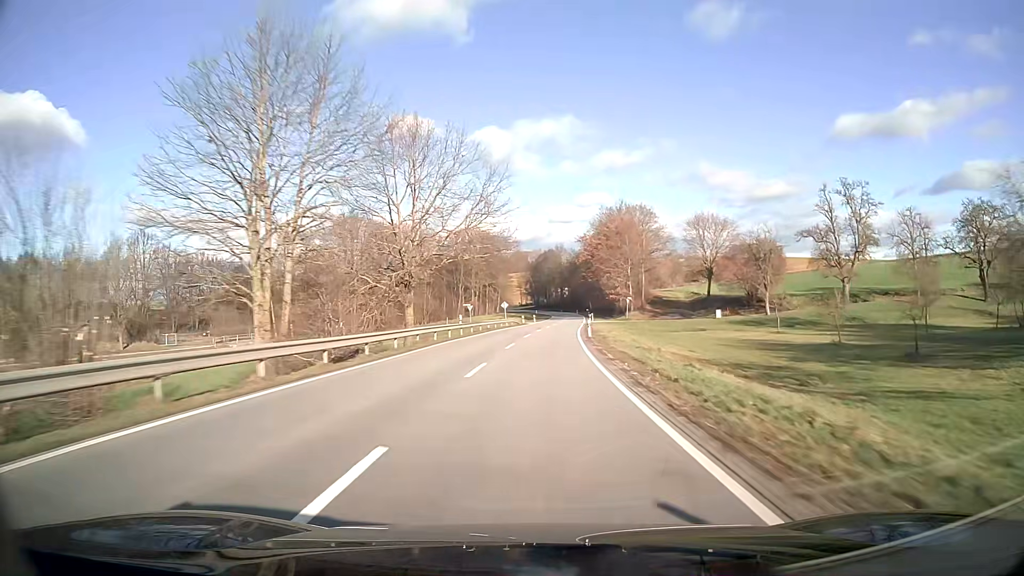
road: secondary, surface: asphalt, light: Day
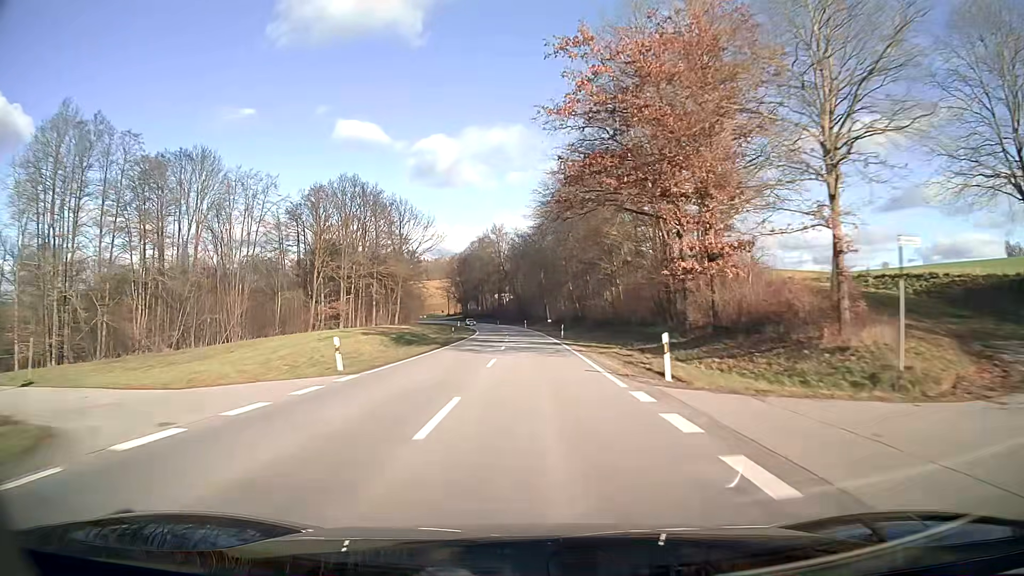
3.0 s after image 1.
(+3.6, +79.0) m; +4°
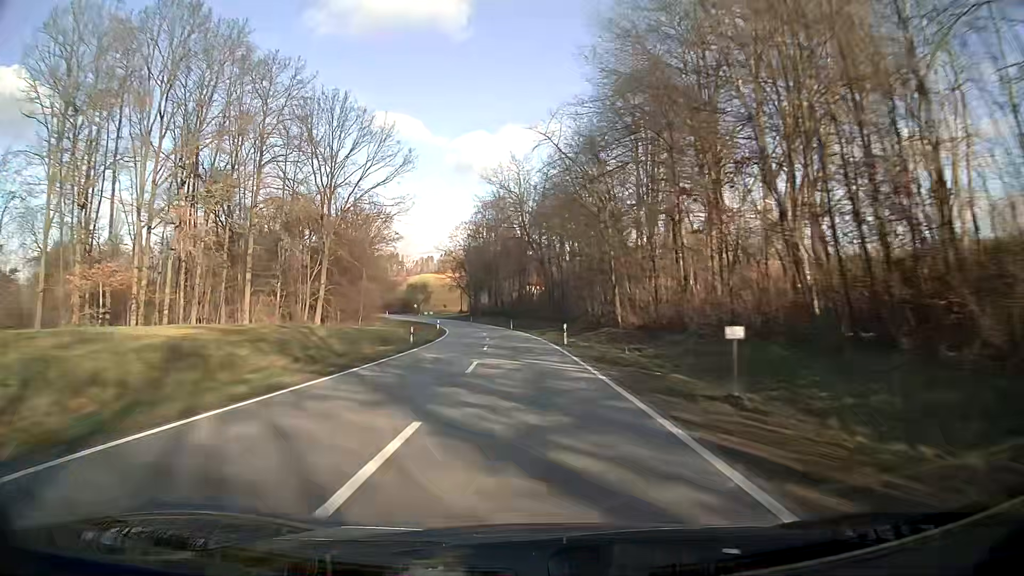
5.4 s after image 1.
(-1.2, +63.1) m; -3°
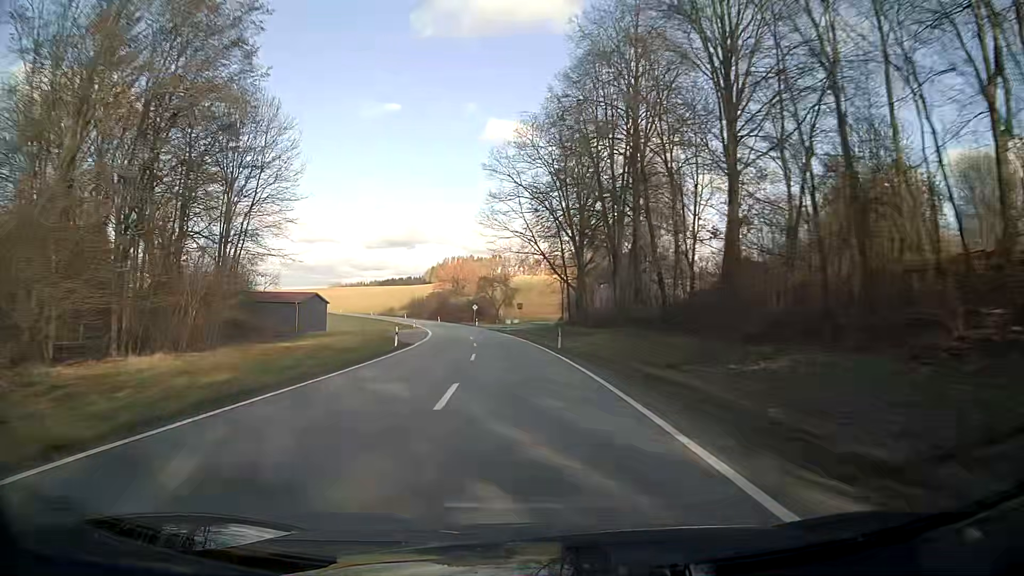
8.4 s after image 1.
(-6.2, +78.6) m; -10°
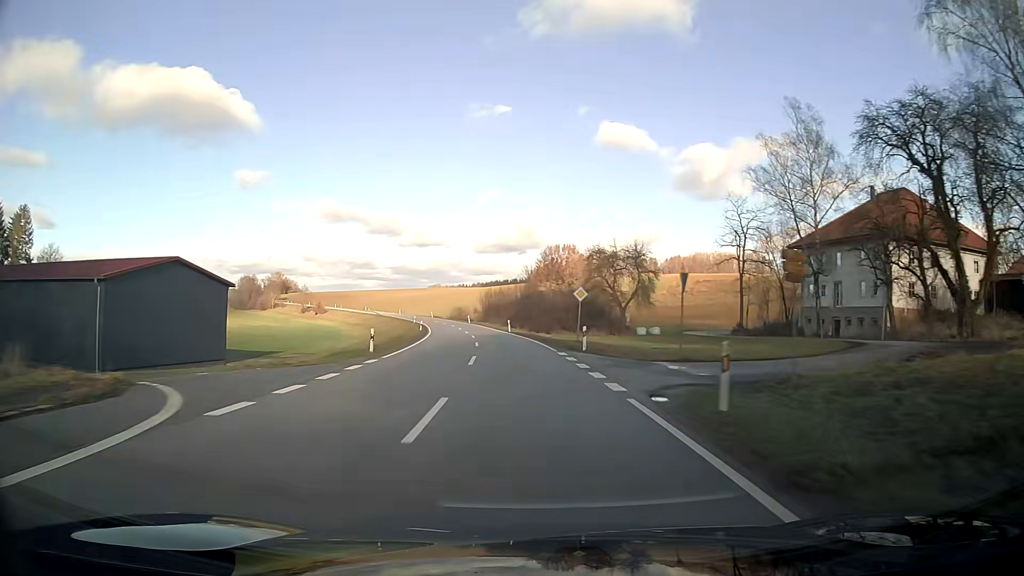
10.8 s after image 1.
(-5.1, +62.7) m; -9°
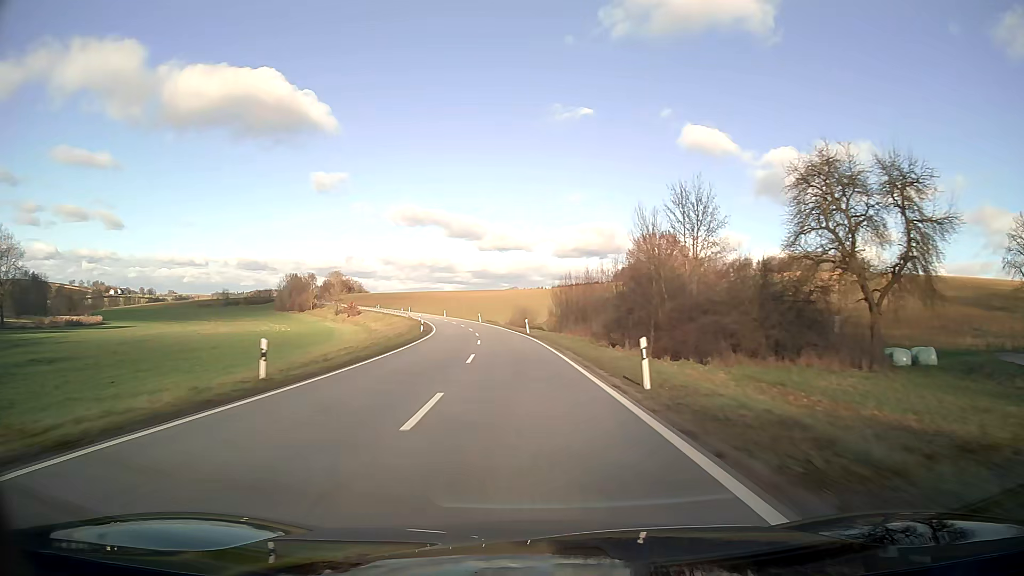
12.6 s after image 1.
(-2.8, +47.1) m; -7°
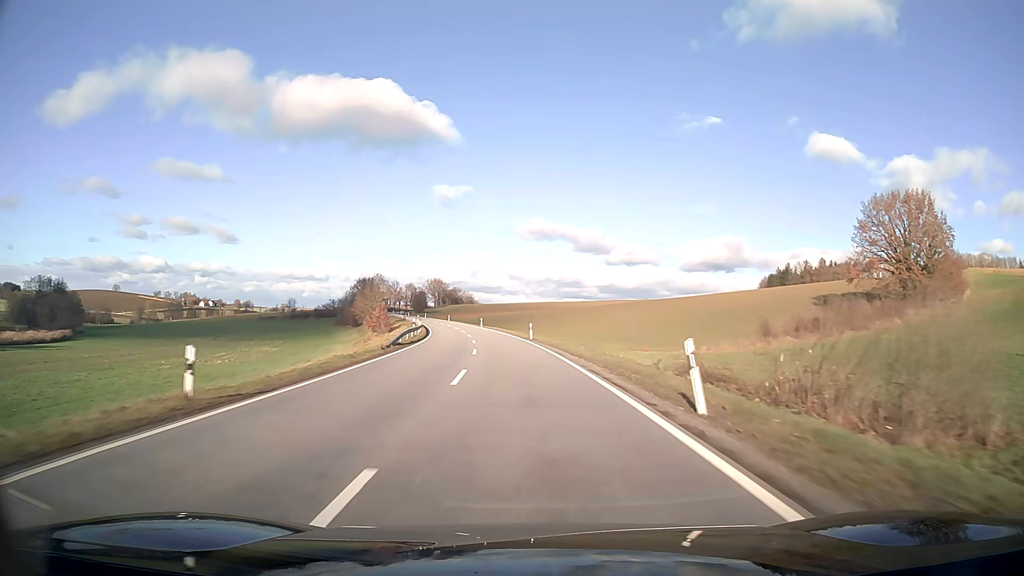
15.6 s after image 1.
(-7.4, +78.3) m; -11°
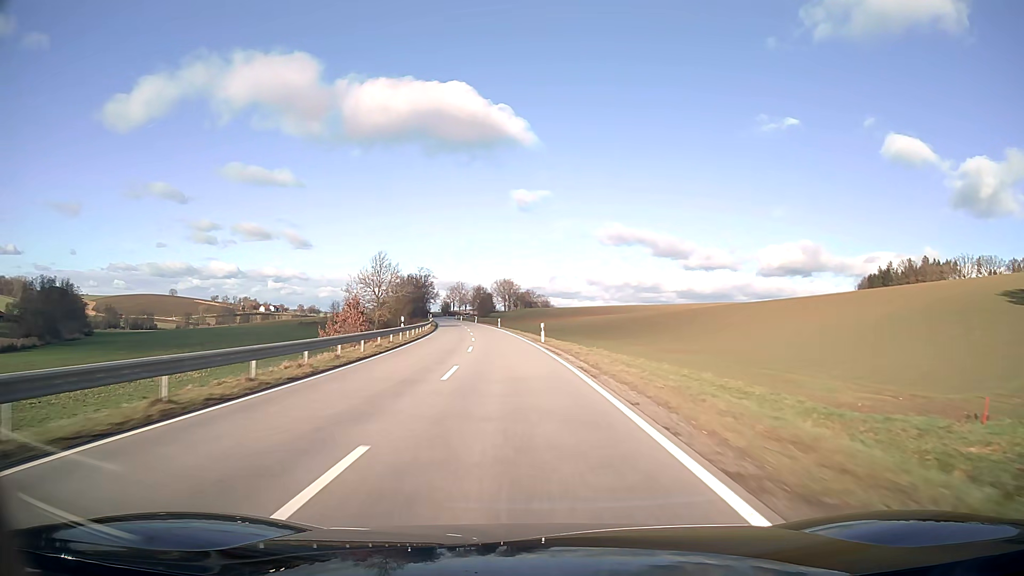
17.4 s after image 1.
(-2.7, +47.2) m; -7°
